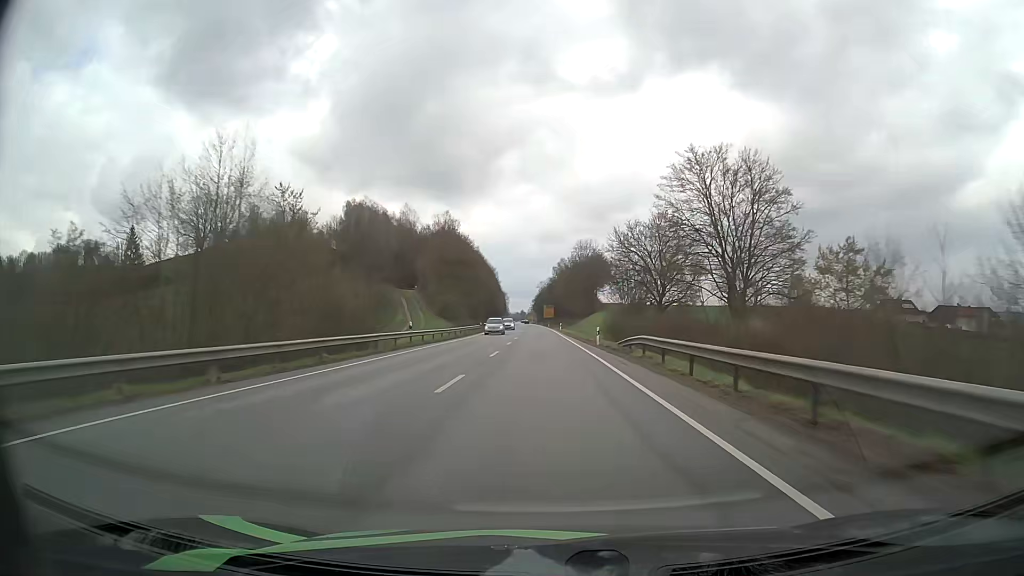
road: primary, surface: asphalt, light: Day
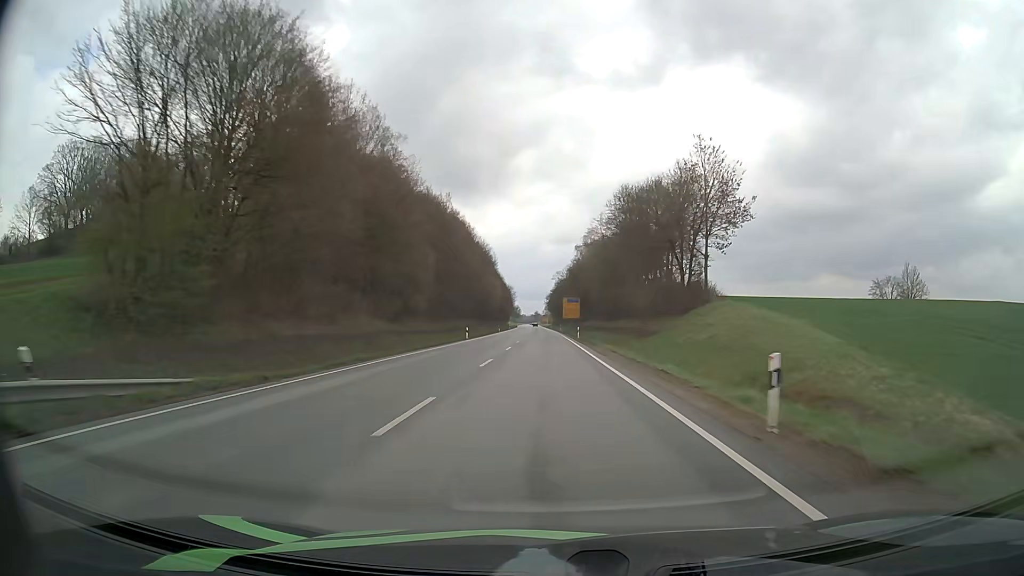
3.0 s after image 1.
(-1.0, +79.7) m; -1°
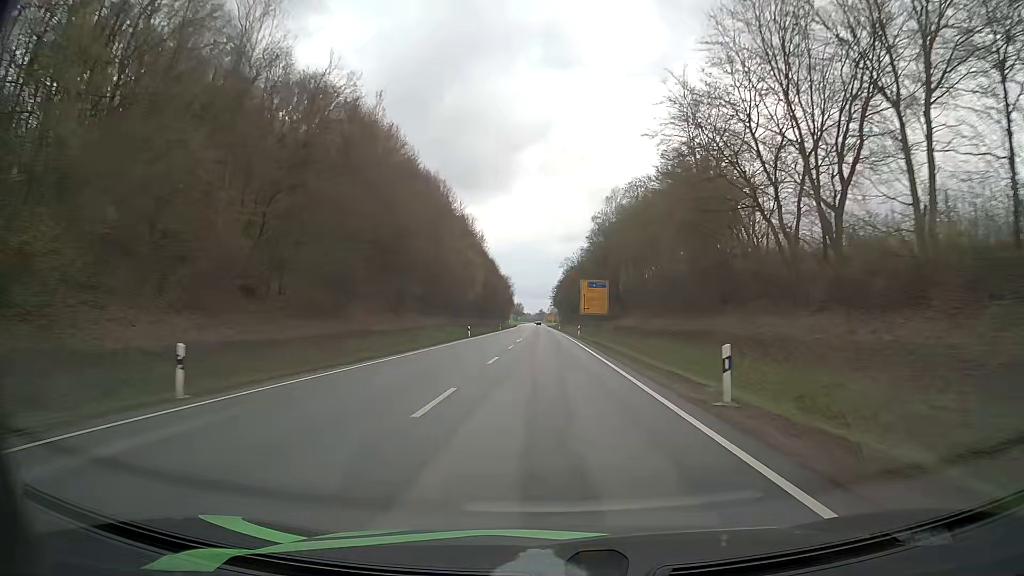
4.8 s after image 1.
(-0.3, +47.8) m; -1°
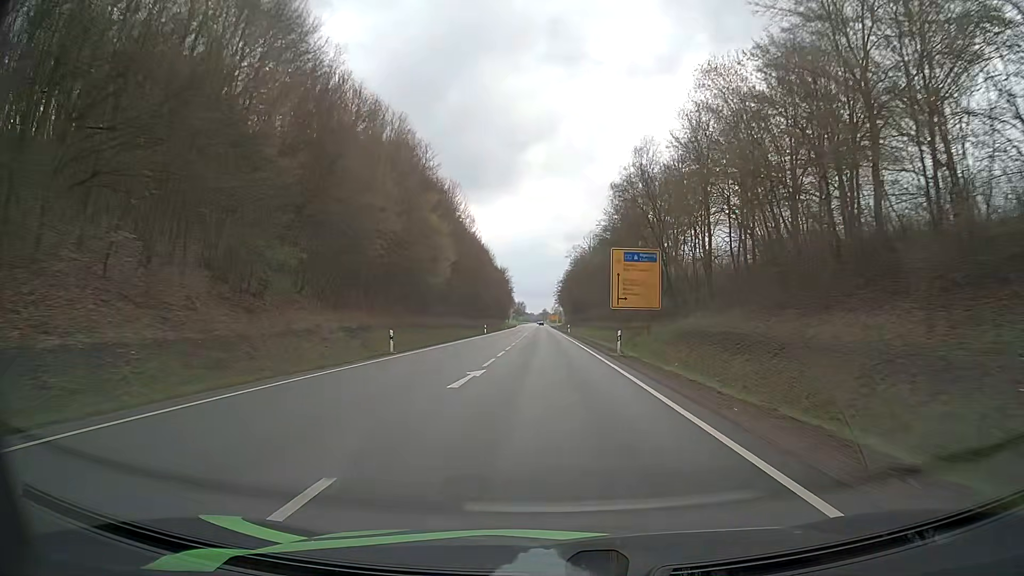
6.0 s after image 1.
(0.0, +31.9) m; 0°
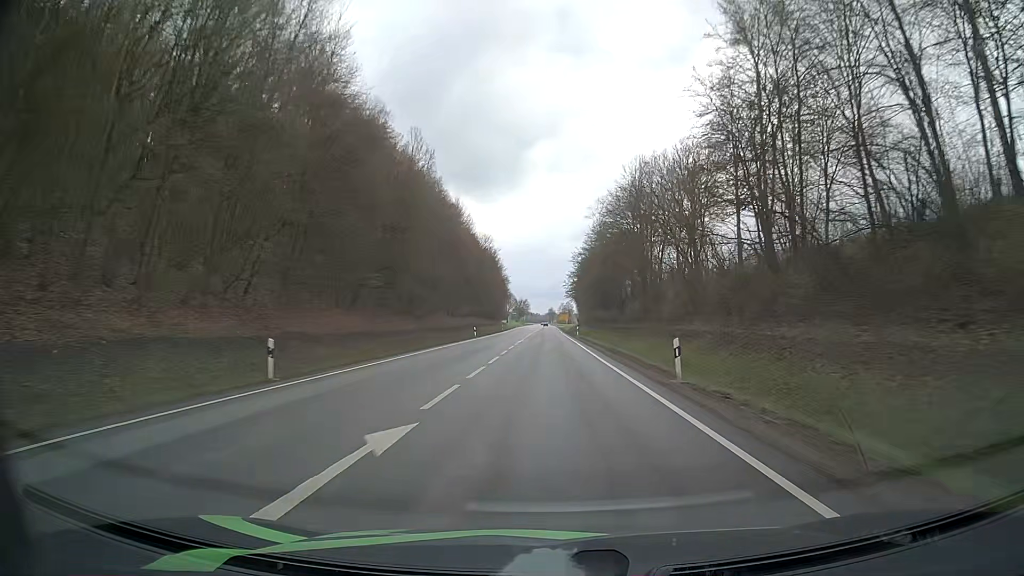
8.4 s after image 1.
(-0.5, +63.9) m; -1°
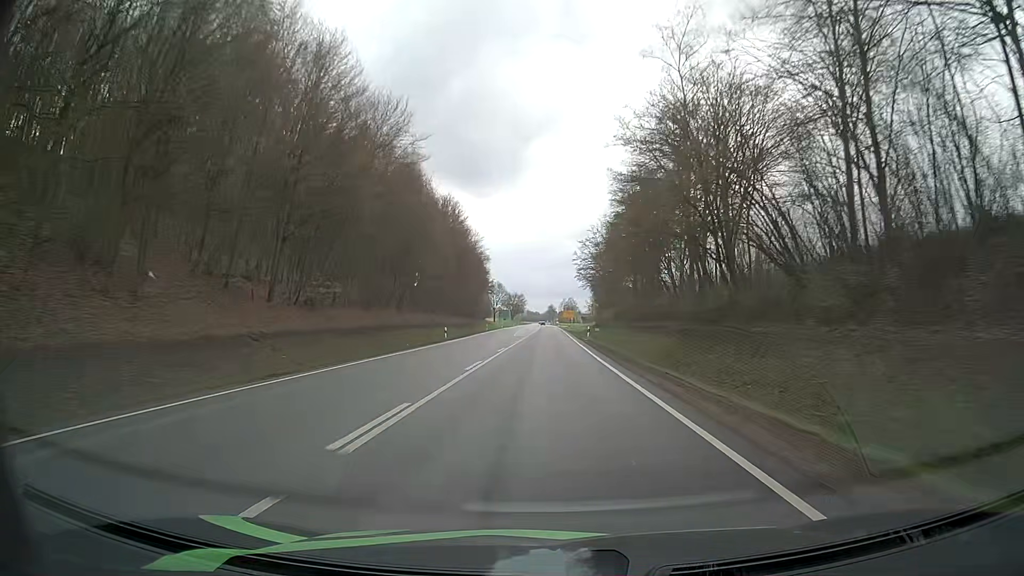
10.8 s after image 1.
(-0.1, +64.0) m; 0°
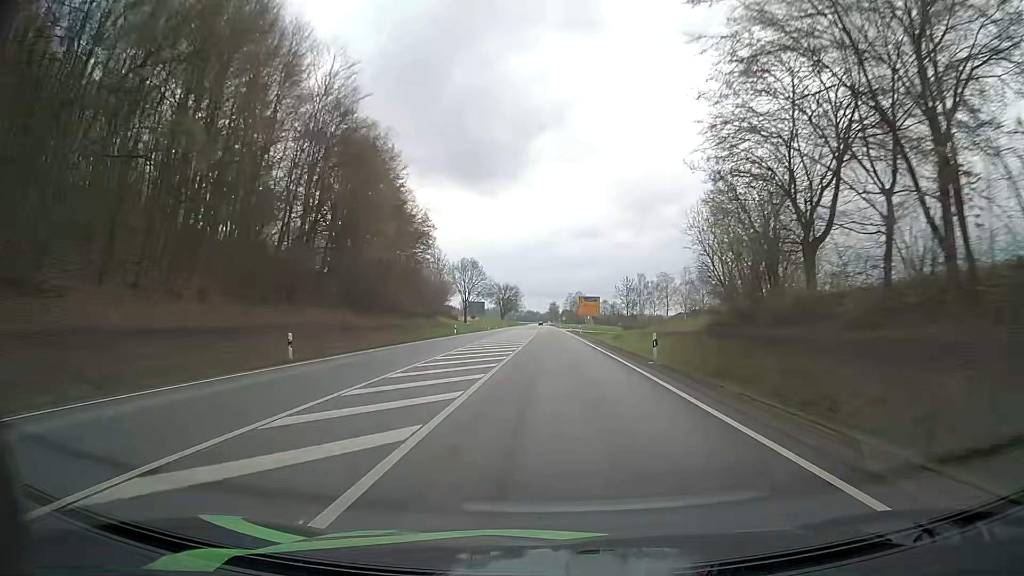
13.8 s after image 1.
(-0.1, +80.0) m; 0°
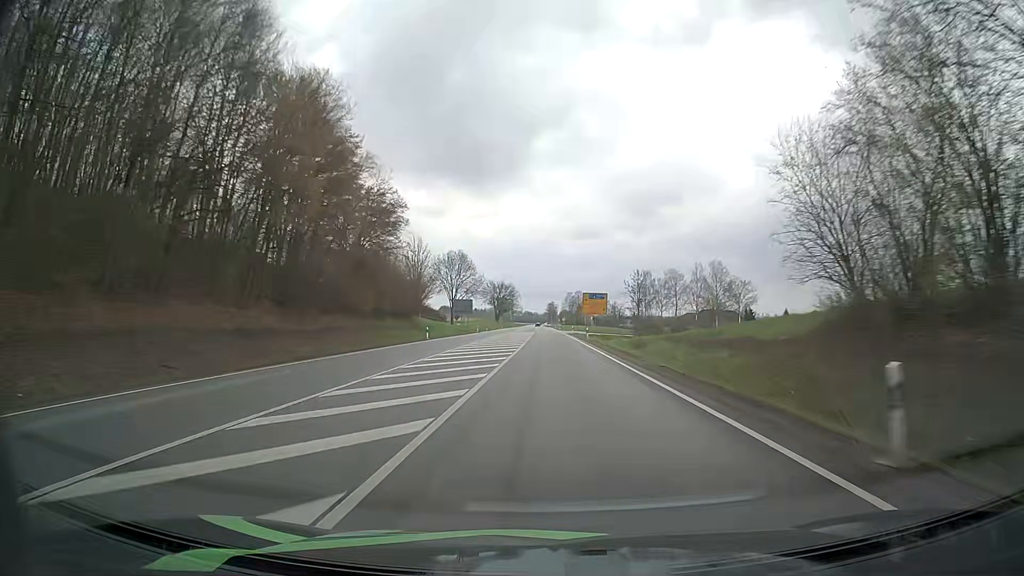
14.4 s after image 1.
(0.0, +16.0) m; 0°
(0, +10) (0, +20) (0, +30) (0, +40) (0, +50) (+1, +60) (+1, +70) (+1, +80) (+1, +90) (+1, +100) m
